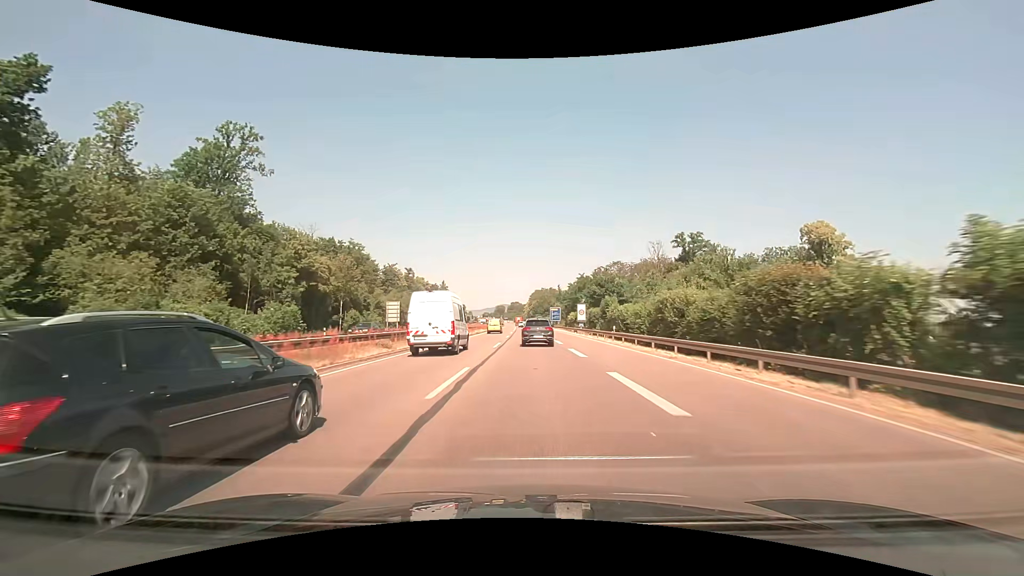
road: trunk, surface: asphalt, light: Day
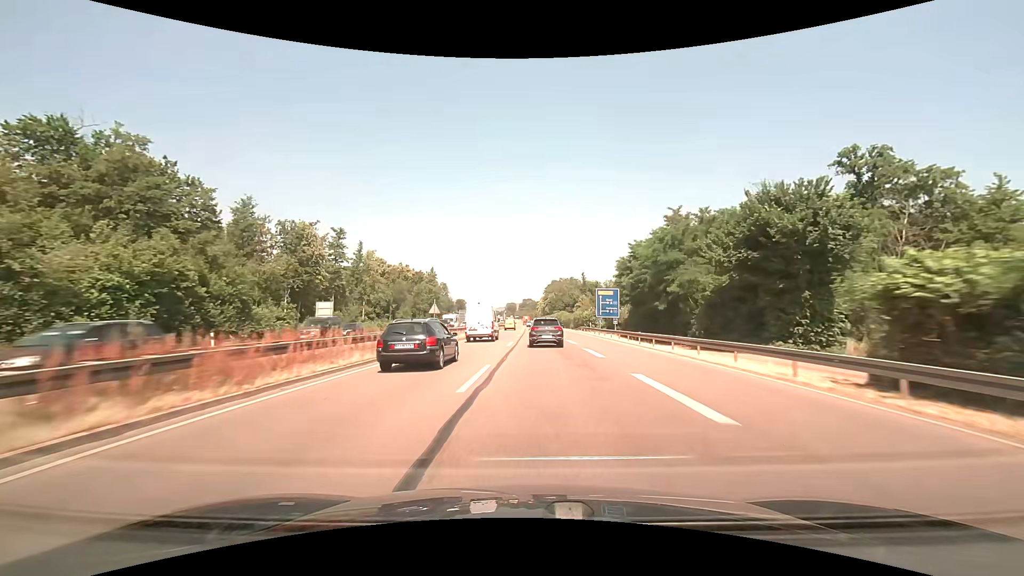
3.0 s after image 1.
(-0.8, +72.8) m; -1°
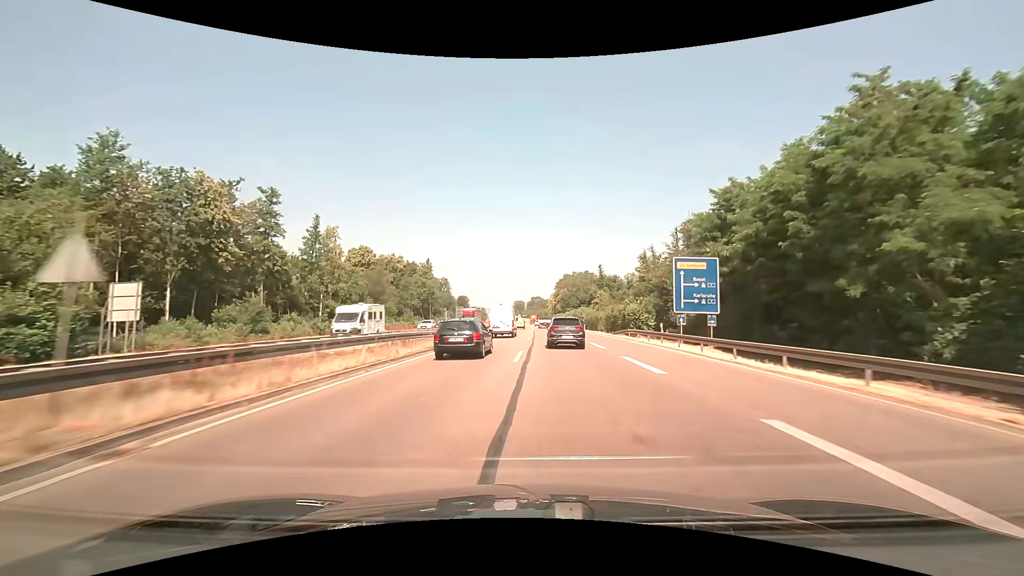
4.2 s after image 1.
(-0.2, +29.8) m; -1°
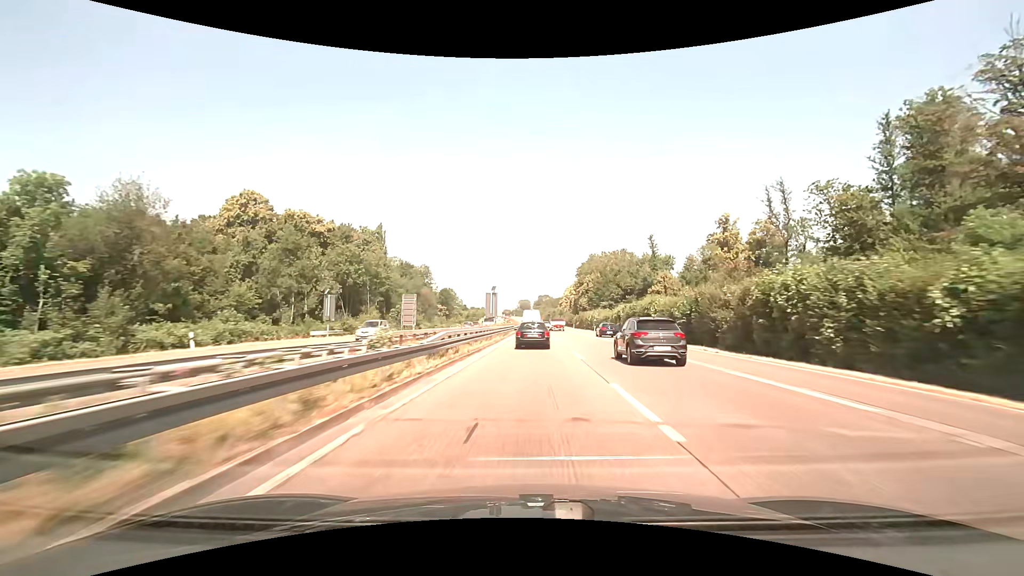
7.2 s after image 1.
(-1.1, +76.7) m; -1°
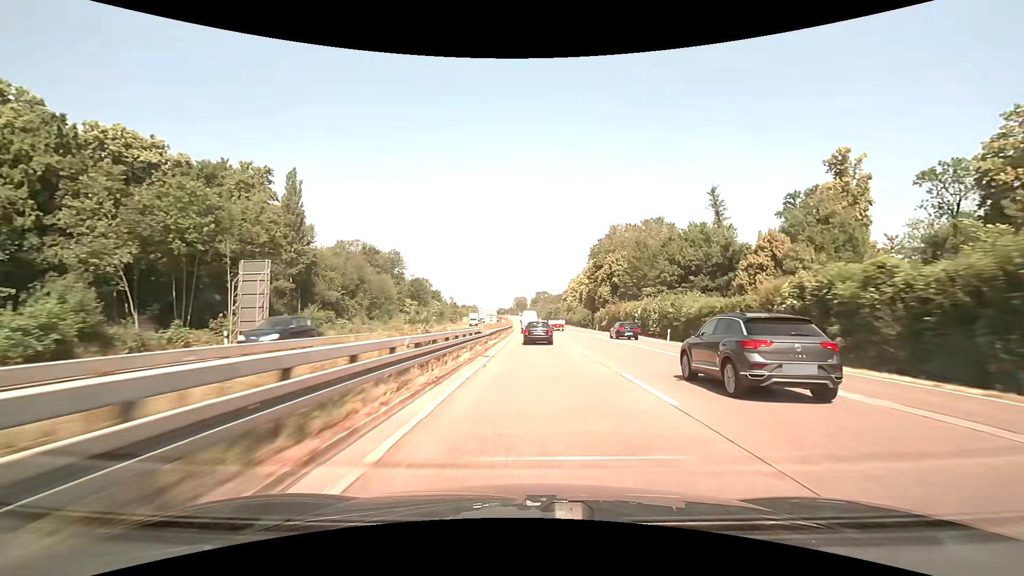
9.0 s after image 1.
(+0.3, +47.5) m; 0°
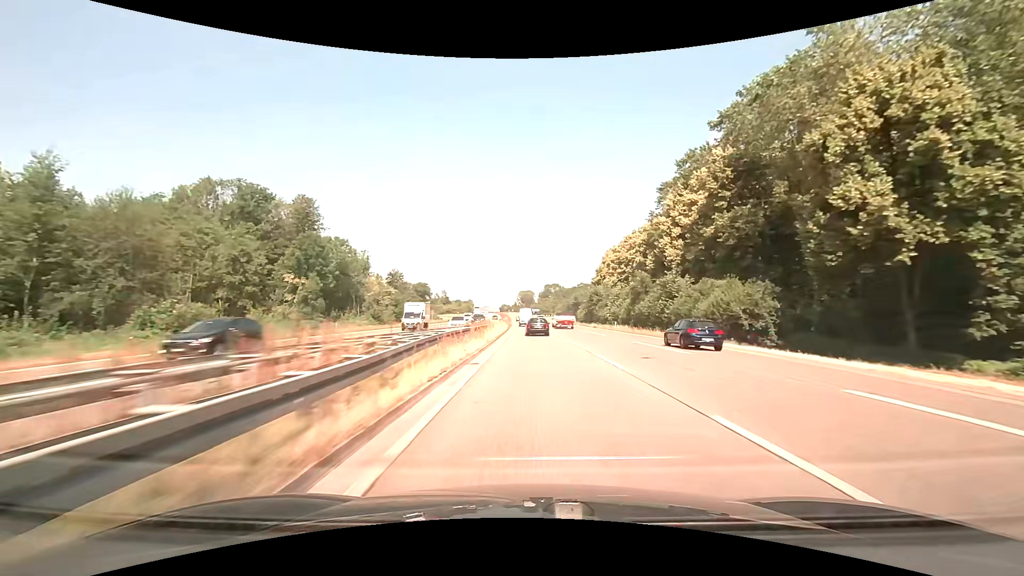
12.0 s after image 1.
(-0.3, +80.1) m; -1°
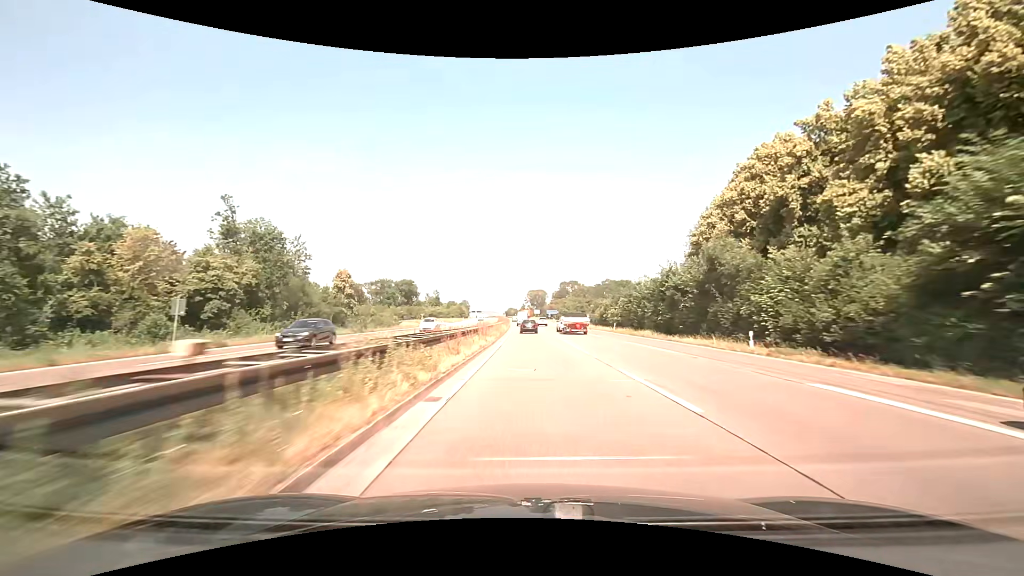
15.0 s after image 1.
(-0.8, +78.9) m; -1°
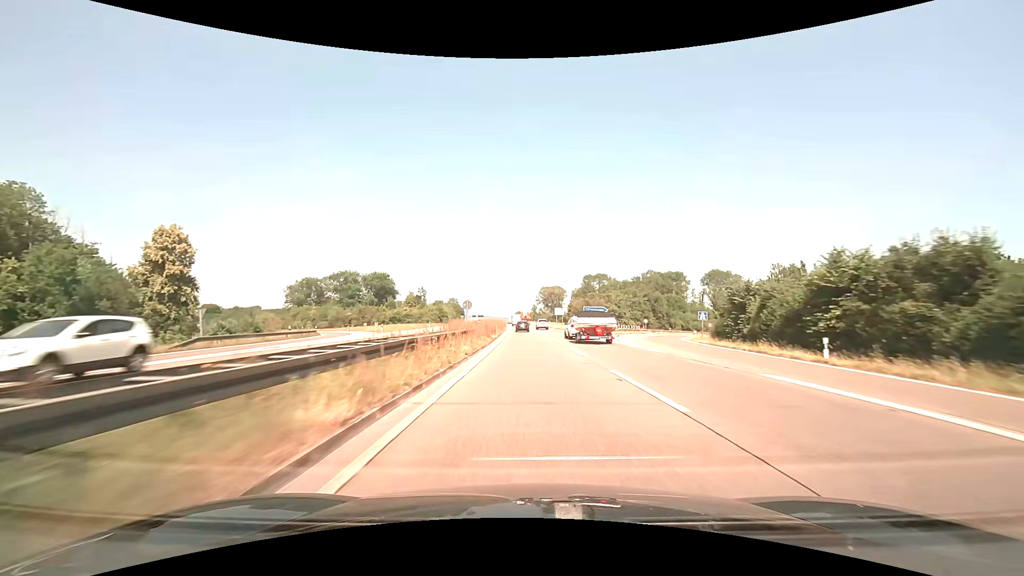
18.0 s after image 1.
(-0.8, +78.8) m; -1°
(0, +10) (0, +20) (0, +30) (0, +40) (0, +50) (-1, +60) (-1, +70) (-1, +80) (-2, +90) (-2, +100) m
